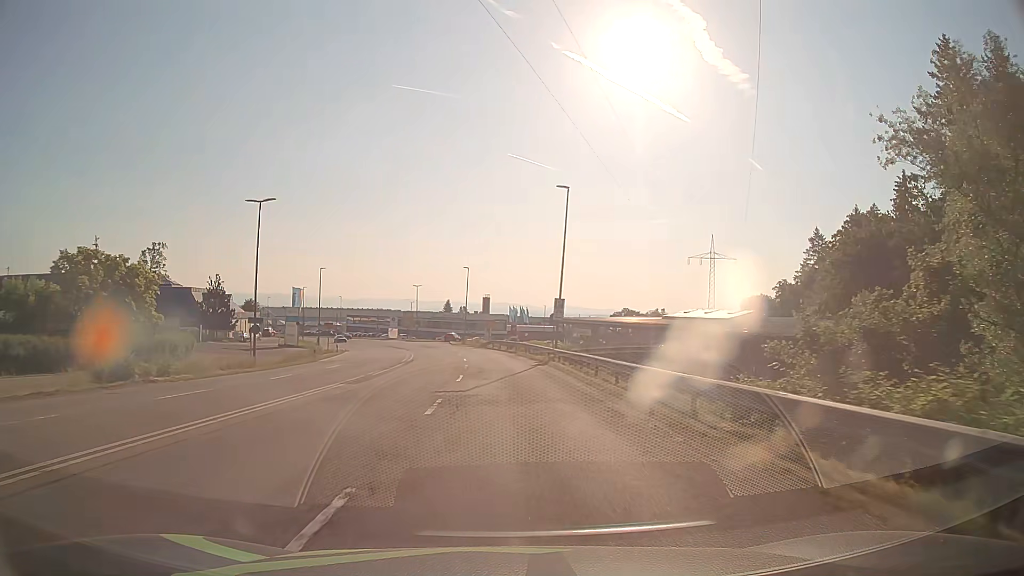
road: secondary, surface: asphalt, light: Day
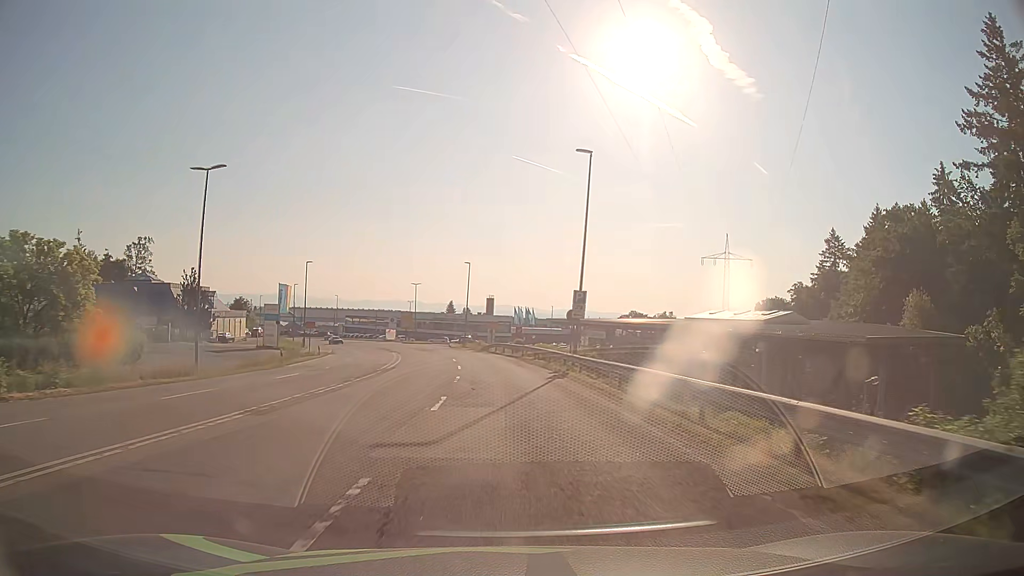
(0.0, +8.3) m; 0°
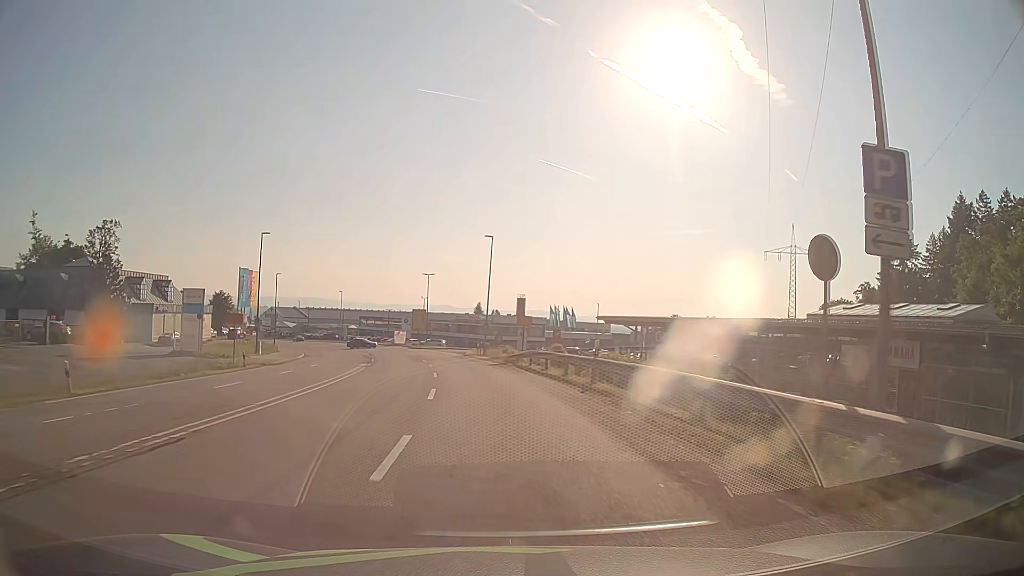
(-0.4, +24.0) m; -2°
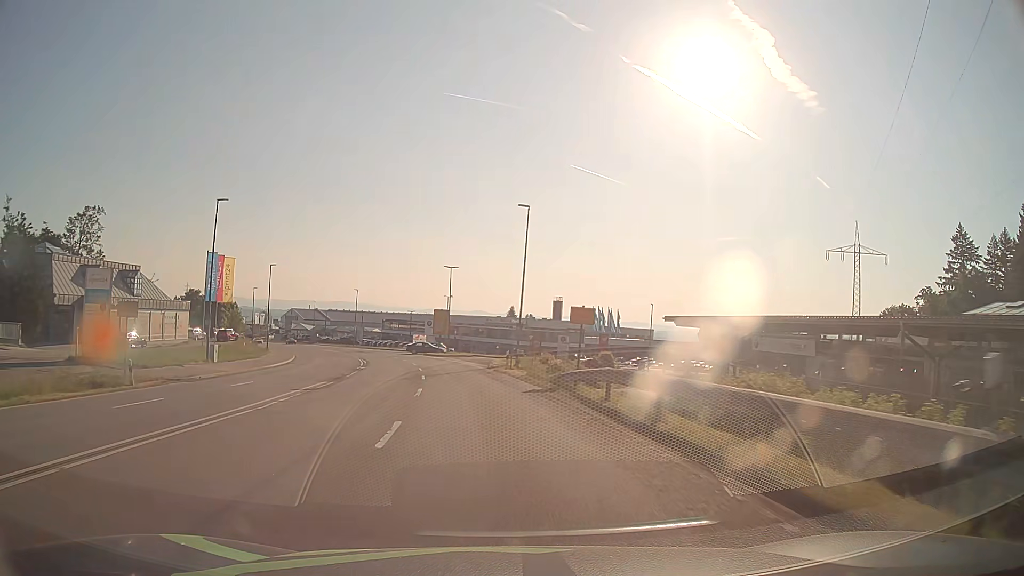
(-0.4, +15.5) m; -3°
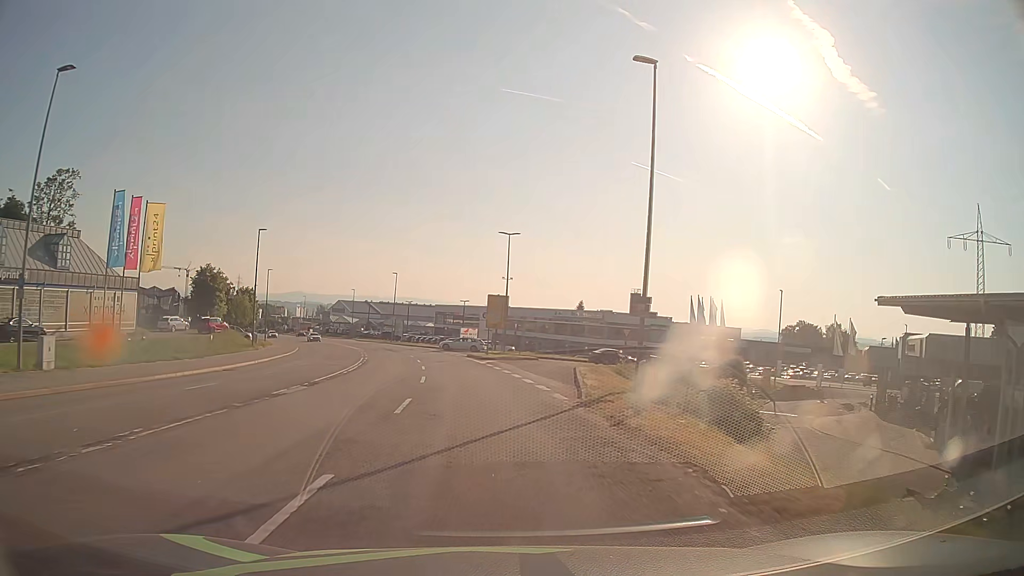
(-1.0, +23.1) m; -5°
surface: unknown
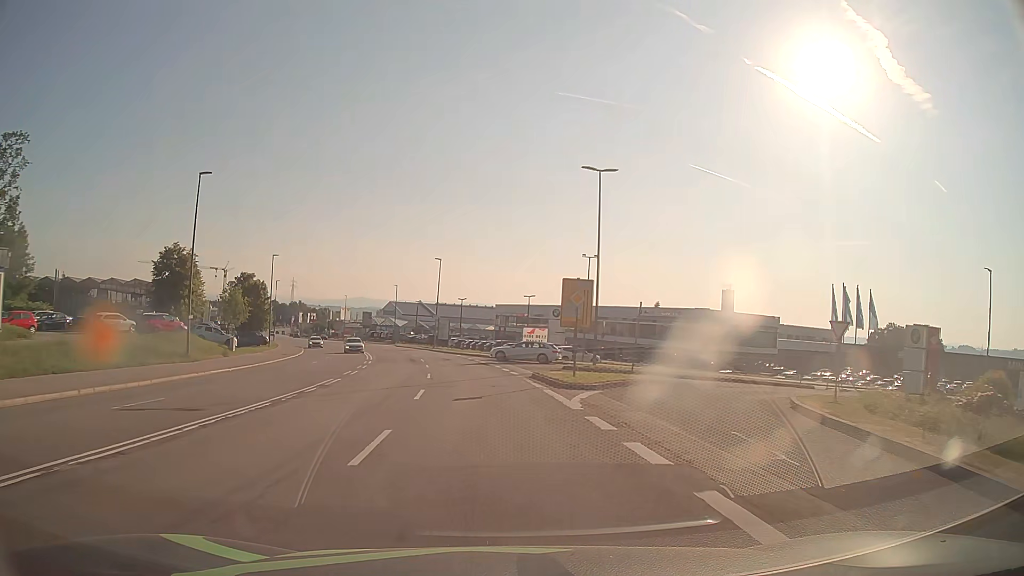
(-1.1, +23.1) m; -6°
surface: asphalt
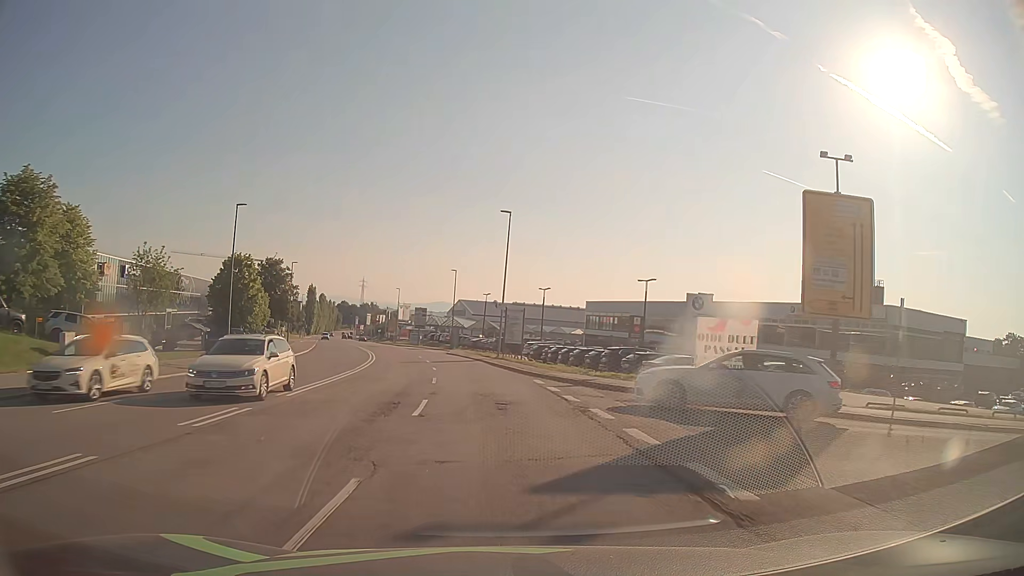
(-1.8, +30.6) m; -7°
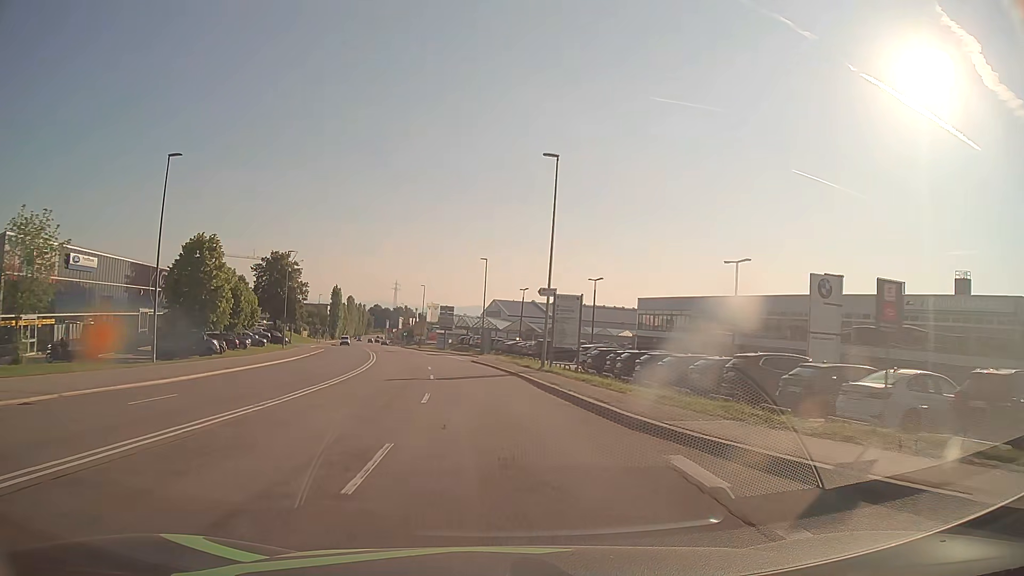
(-0.3, +15.3) m; -3°
(0, +10) (-1, +20) (-2, +30) (-3, +40) (-5, +50) (-7, +60) (-9, +69) (-11, +79) (-13, +89) (-15, +99) m
